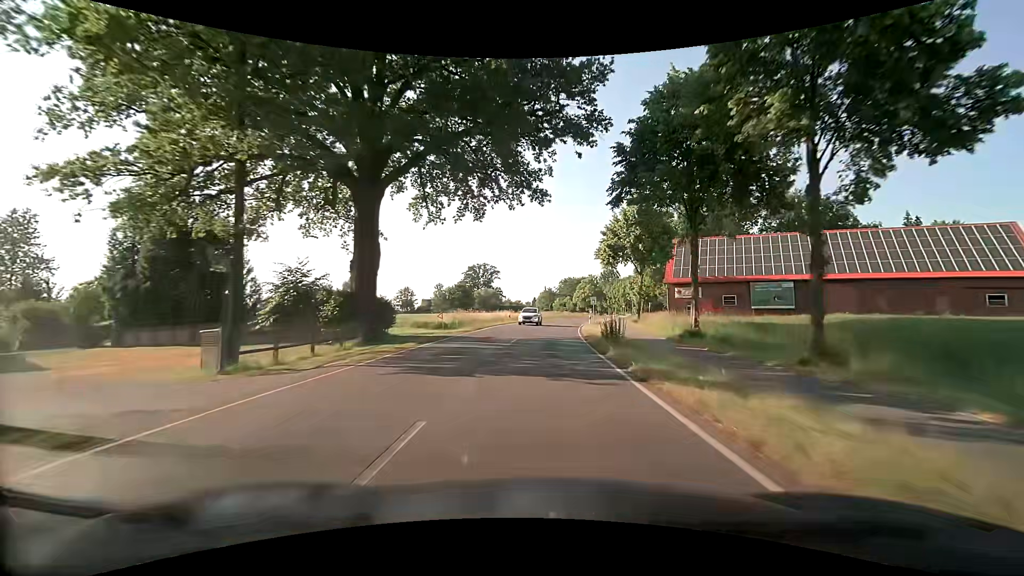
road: secondary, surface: asphalt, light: Day
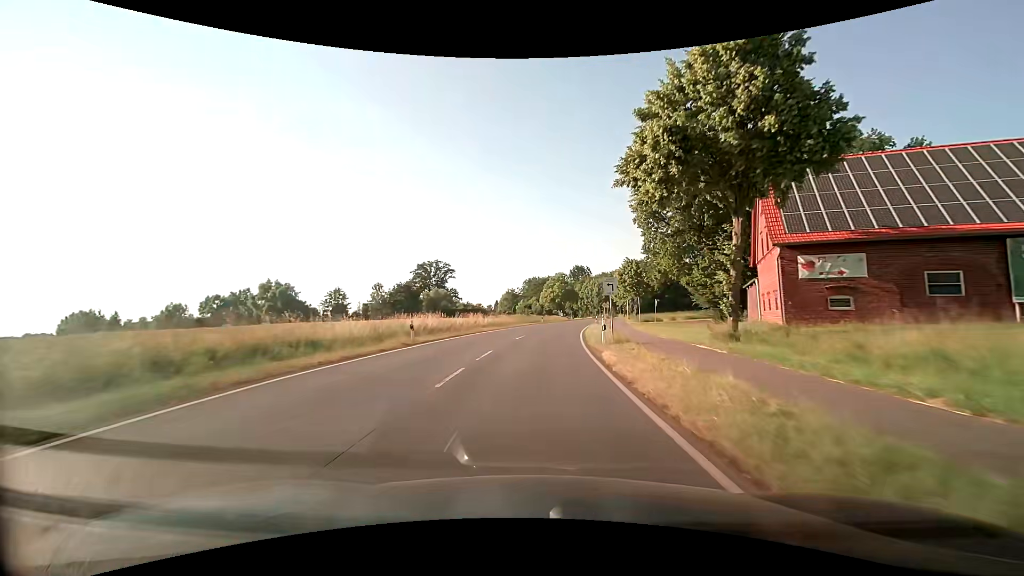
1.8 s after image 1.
(+1.1, +31.1) m; +5°
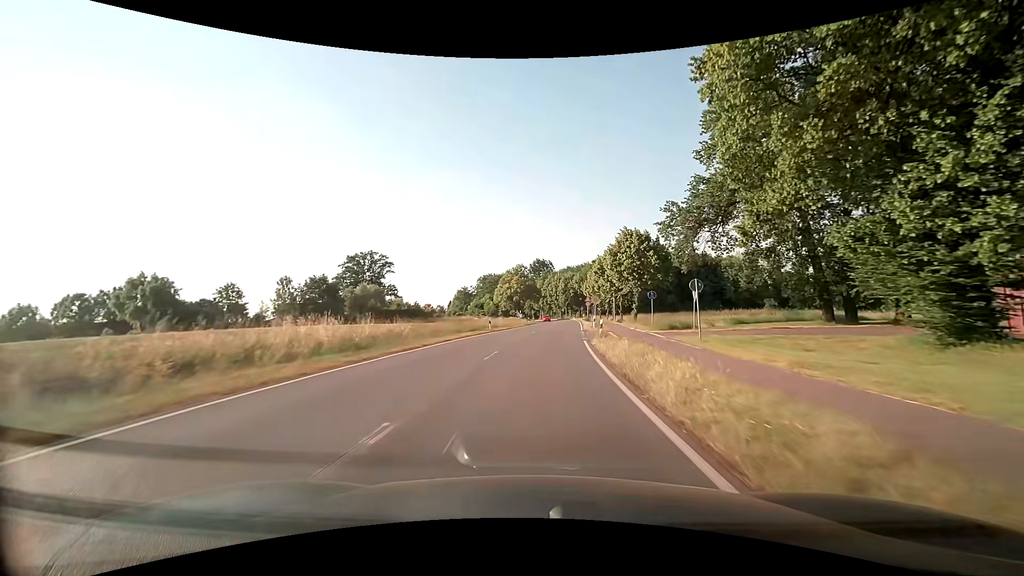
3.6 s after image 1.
(+0.9, +30.6) m; +4°
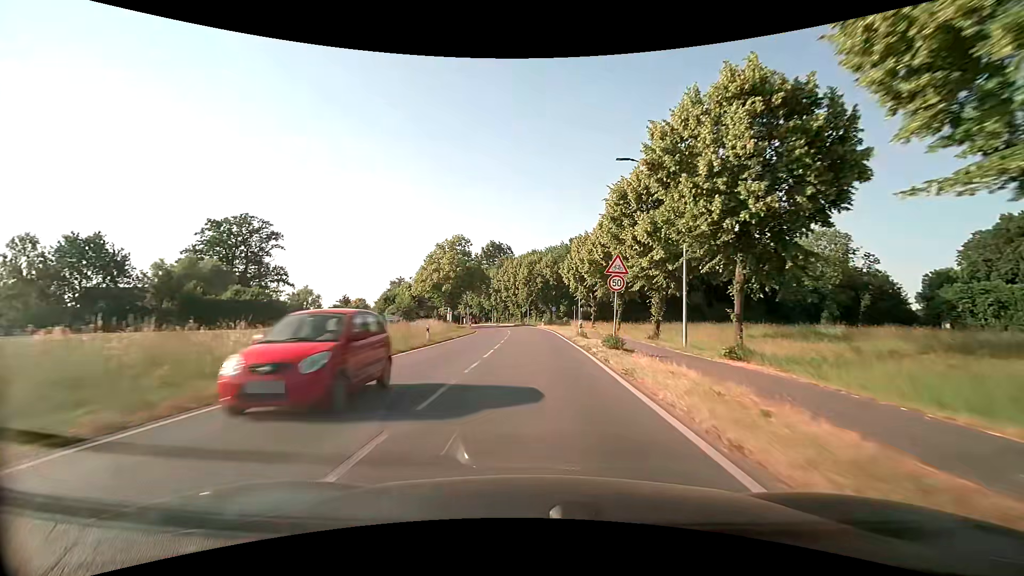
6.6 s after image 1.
(+2.7, +49.2) m; +4°
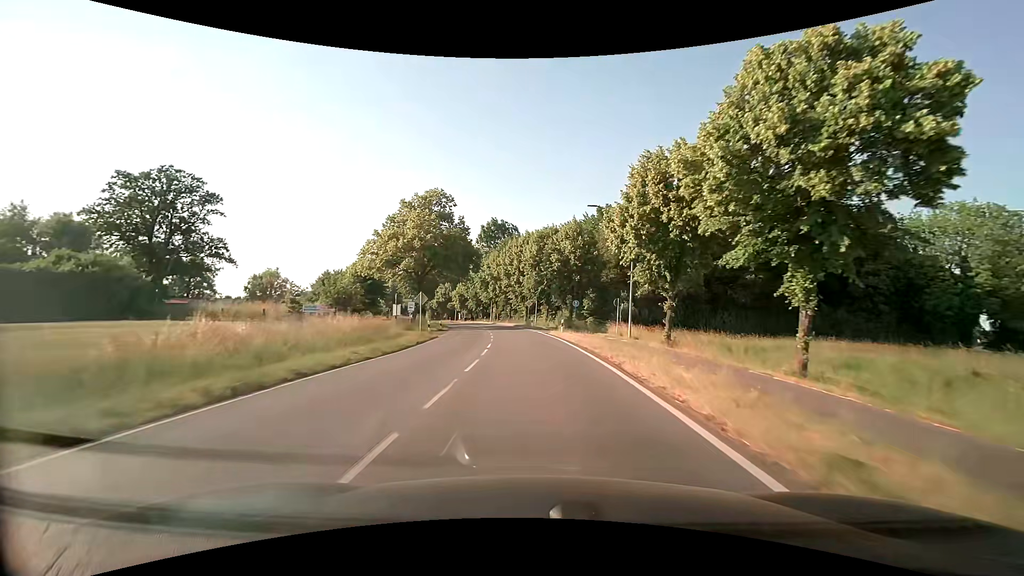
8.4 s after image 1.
(-0.1, +27.6) m; -1°
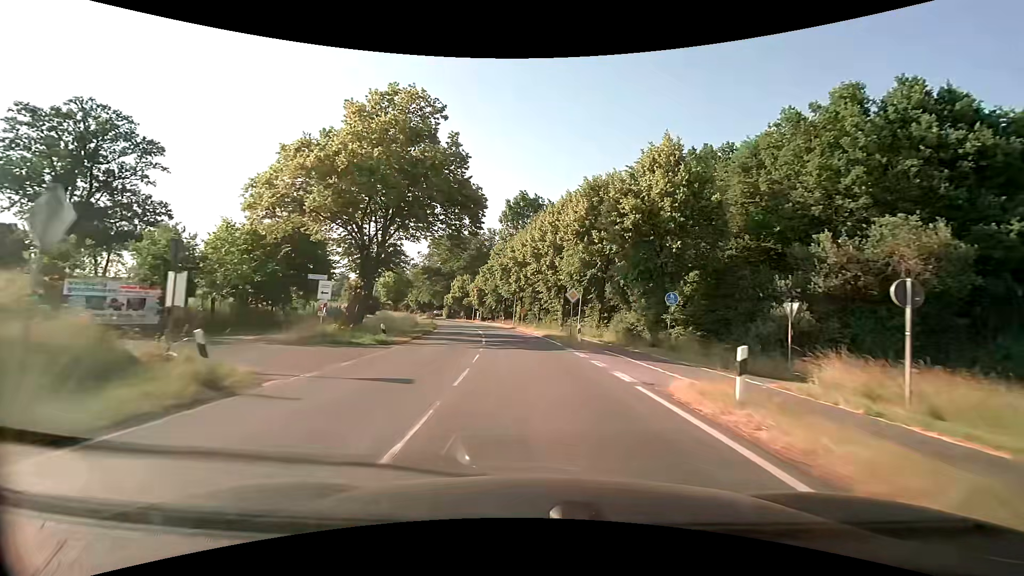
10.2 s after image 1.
(-0.8, +25.2) m; -3°
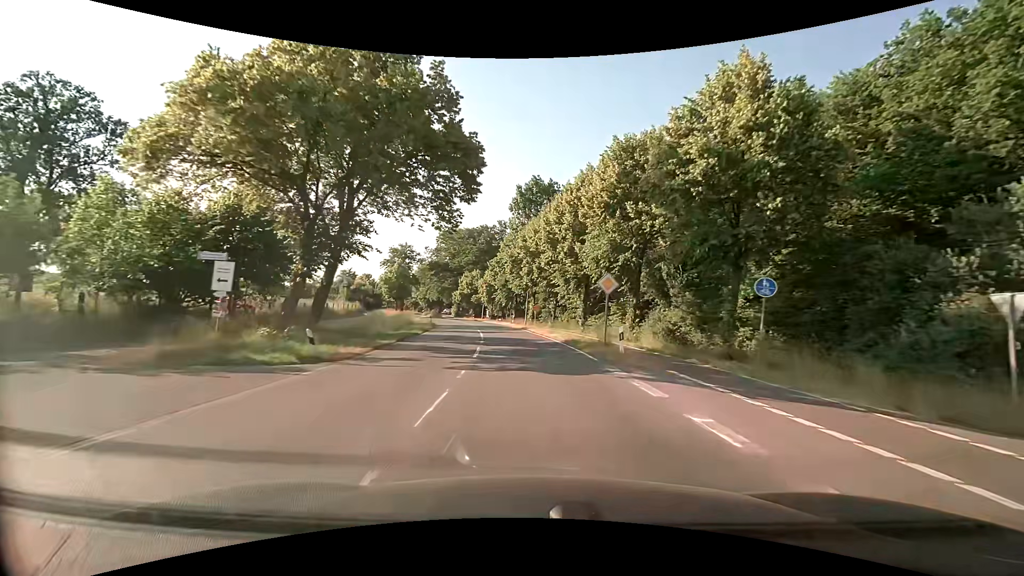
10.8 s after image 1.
(-0.1, +8.3) m; -2°
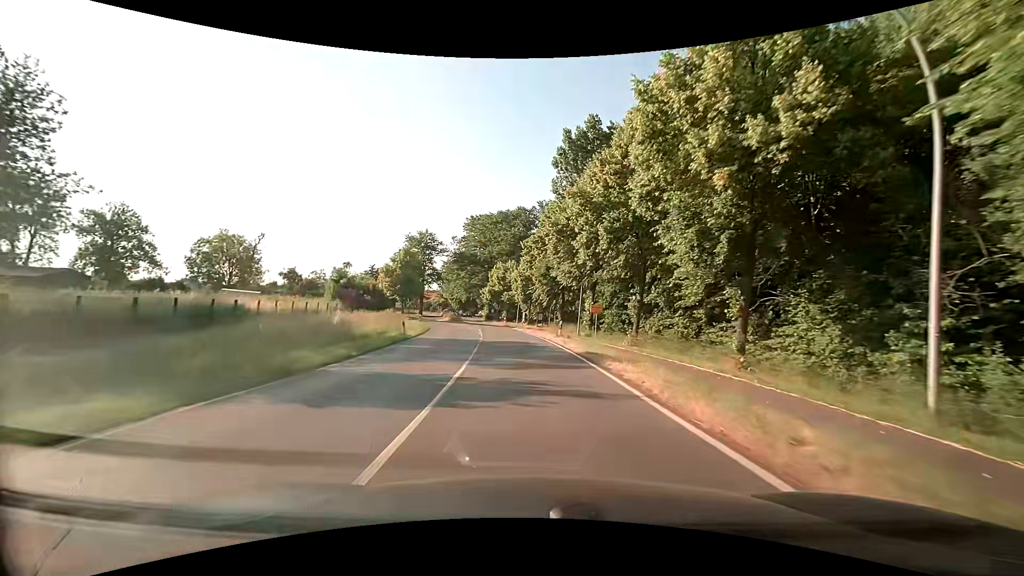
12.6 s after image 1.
(-1.0, +24.8) m; -4°
(0, +10) (-1, +20) (-2, +30) (-3, +40) (-4, +50) (-6, +60) (-7, +69) (-10, +79) (-12, +89) (-14, +99) m
